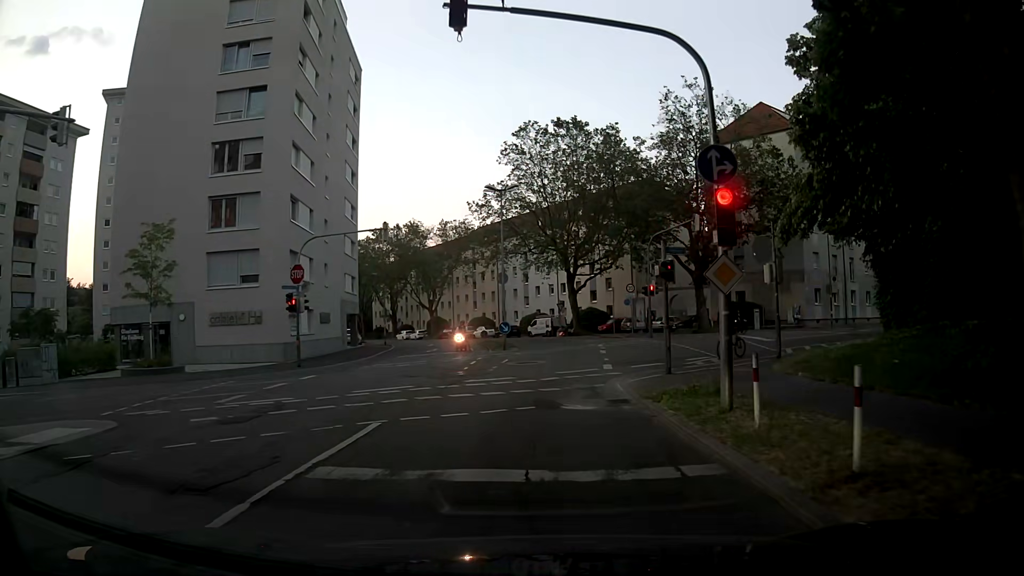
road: secondary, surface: asphalt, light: Day
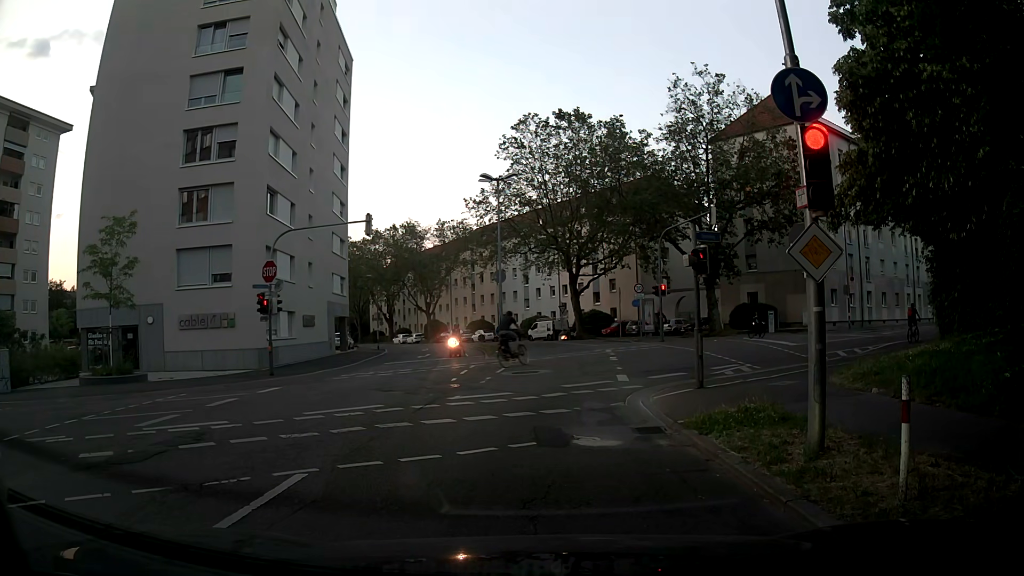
(0.0, +3.0) m; +2°
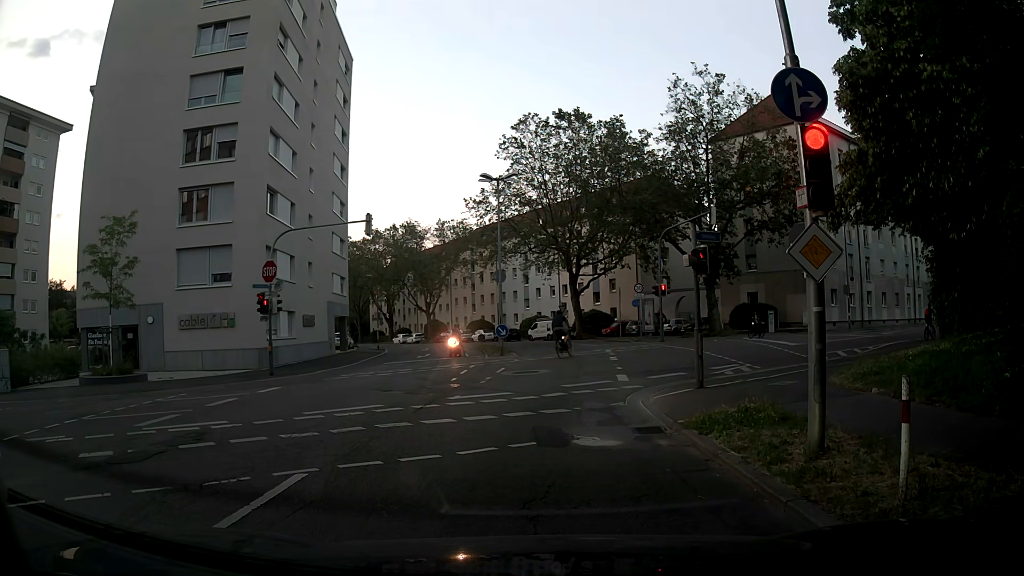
(0.0, 0.0) m; 0°
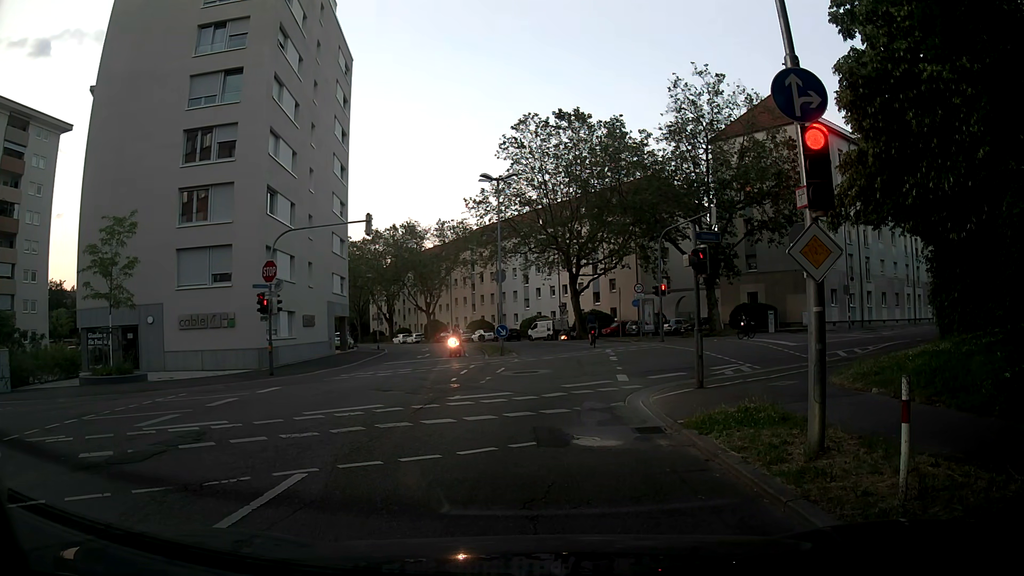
(0.0, 0.0) m; 0°
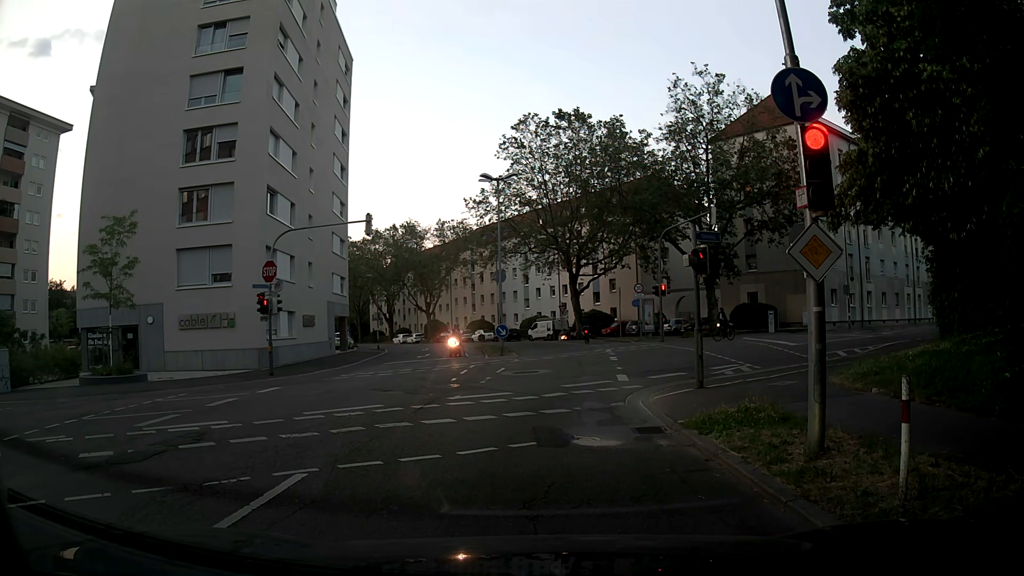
(0.0, 0.0) m; 0°
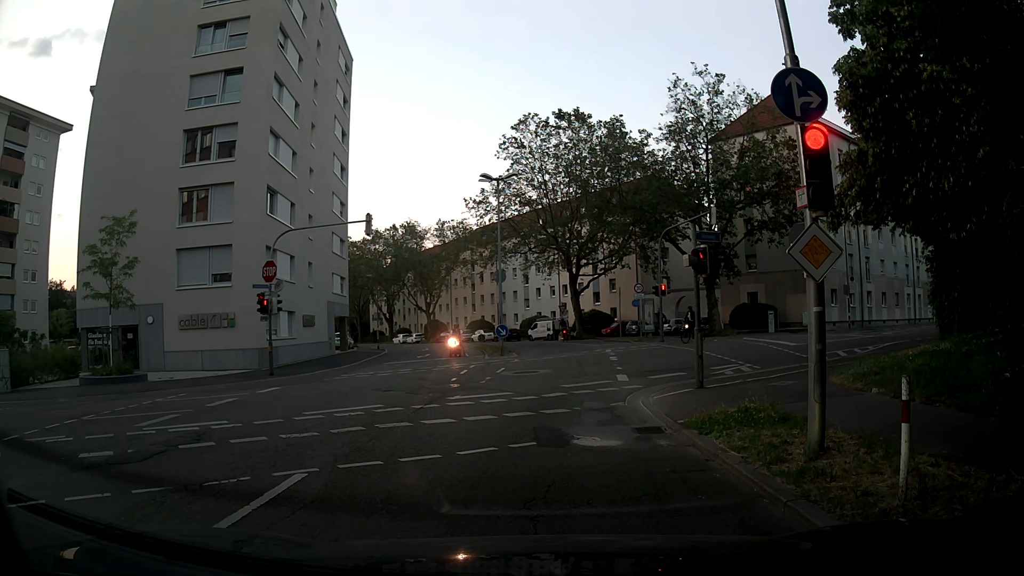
(0.0, 0.0) m; 0°
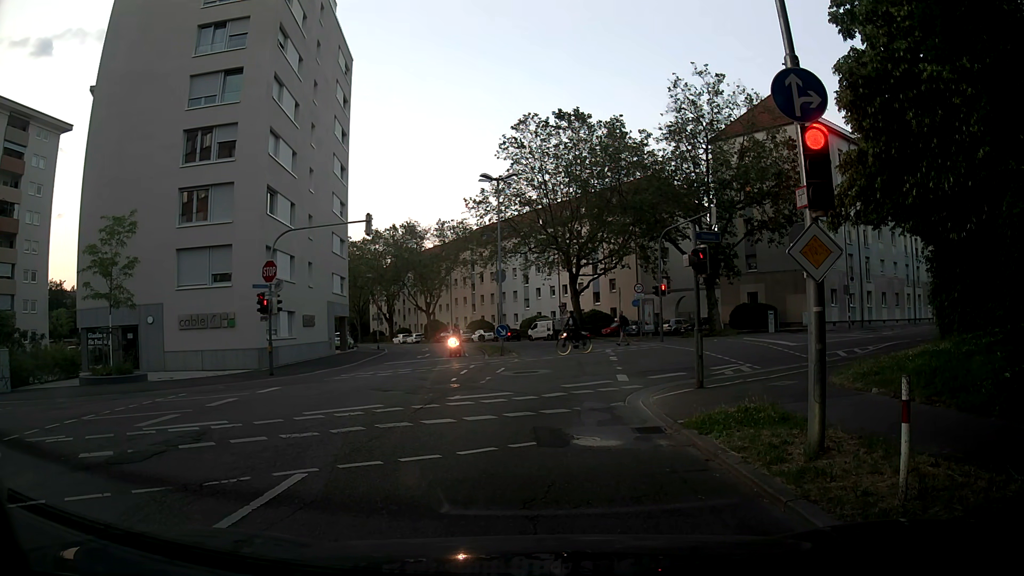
(0.0, 0.0) m; 0°
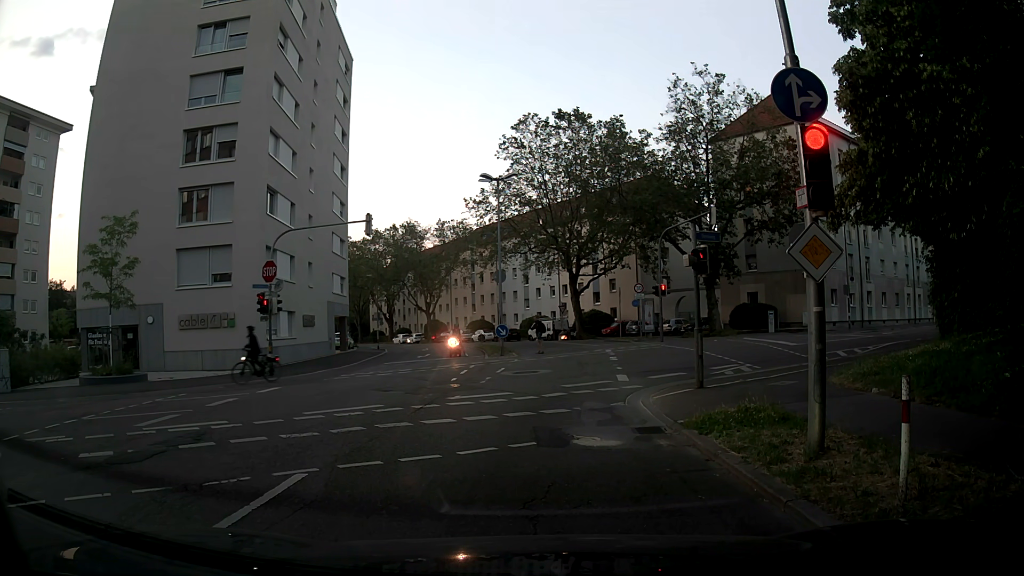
(0.0, 0.0) m; 0°
(0, +10) (-1, +20) (-1, +30) (-2, +40) (-4, +50) (-7, +59) (-11, +68) (-16, +77) (-21, +86) (-27, +94) m
